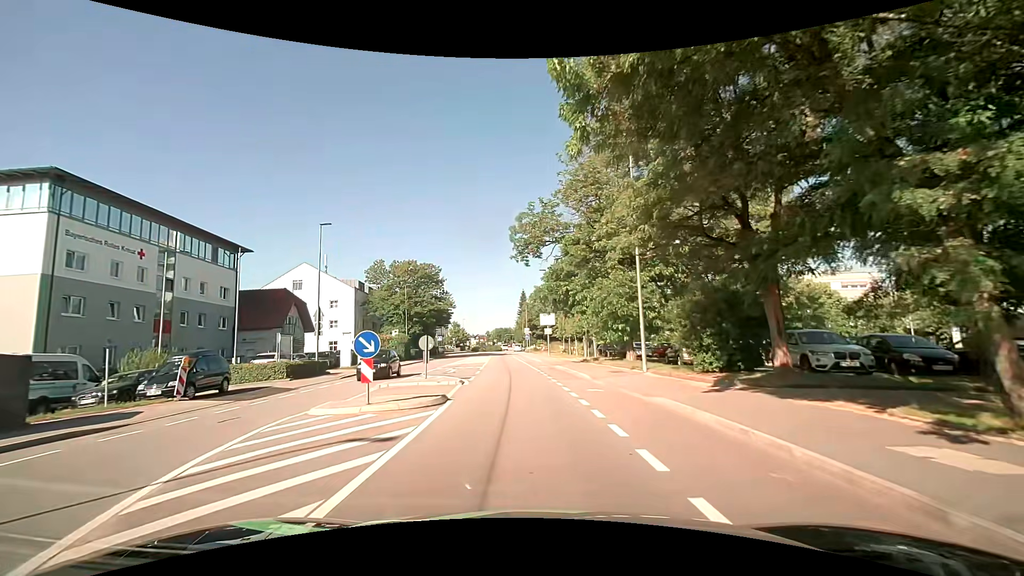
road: tertiary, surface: asphalt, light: Day
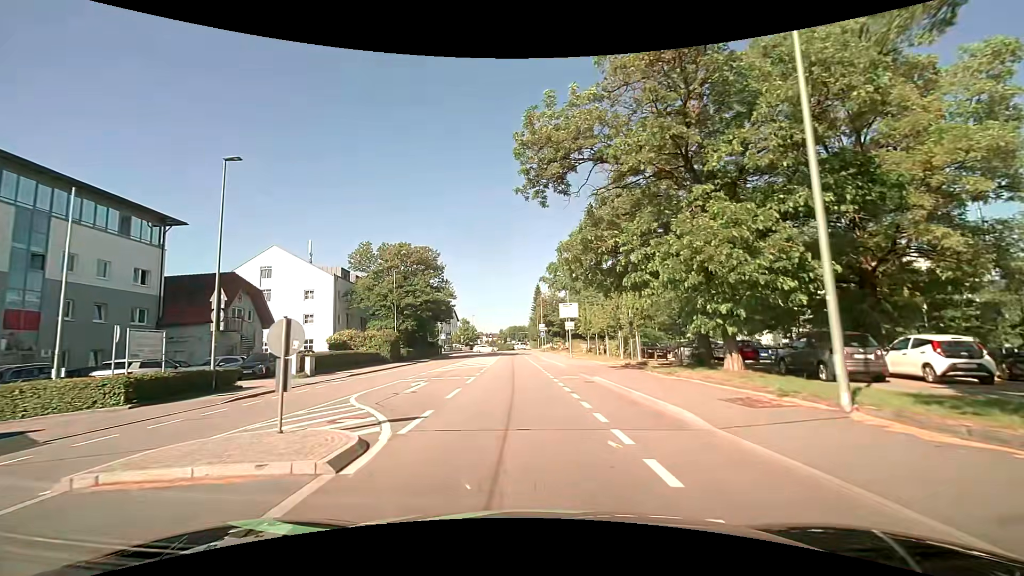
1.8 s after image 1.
(0.0, +12.6) m; -1°
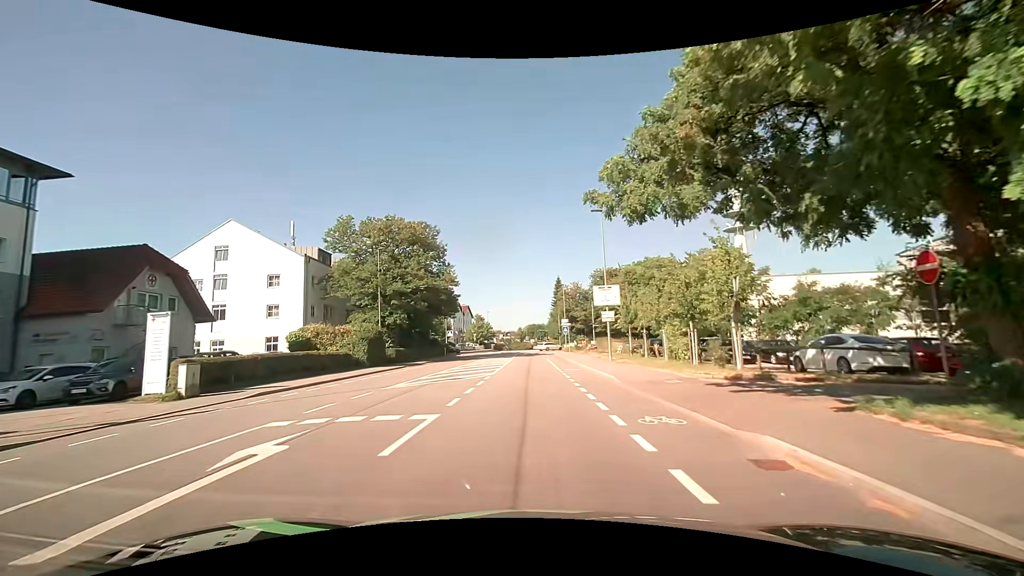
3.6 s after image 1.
(-0.3, +12.6) m; -3°
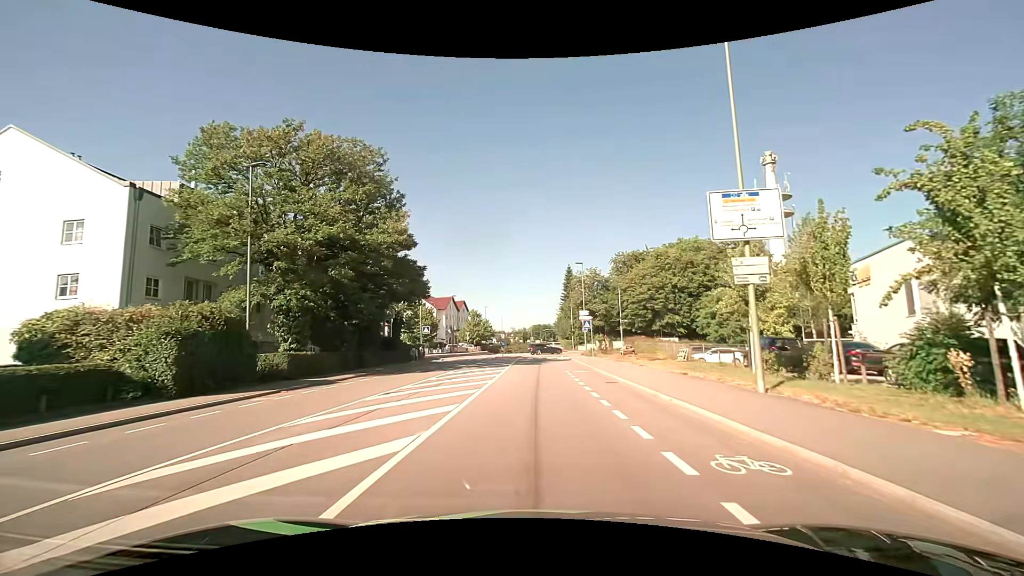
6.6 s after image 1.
(0.0, +21.1) m; 0°
